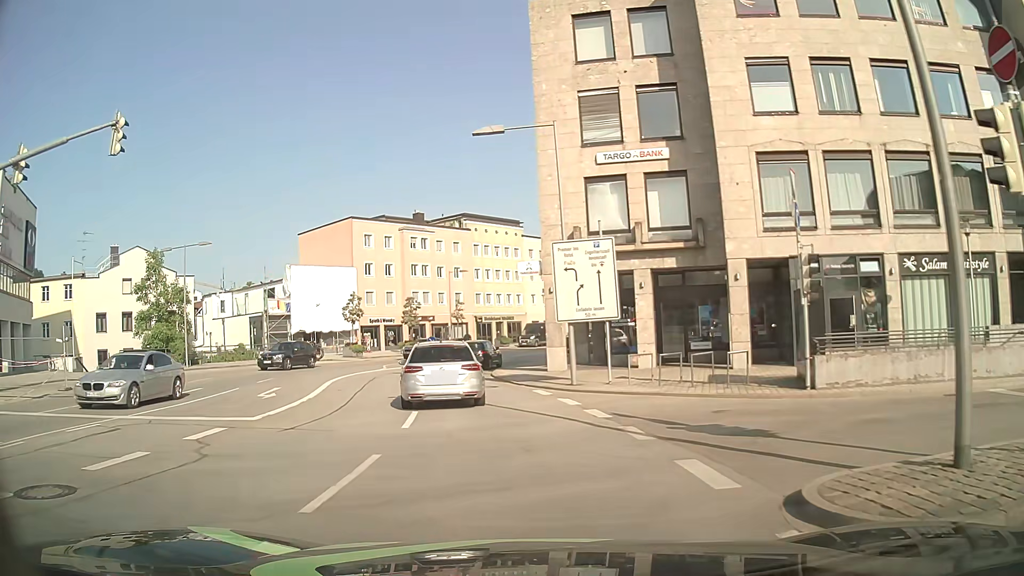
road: primary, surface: asphalt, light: Day
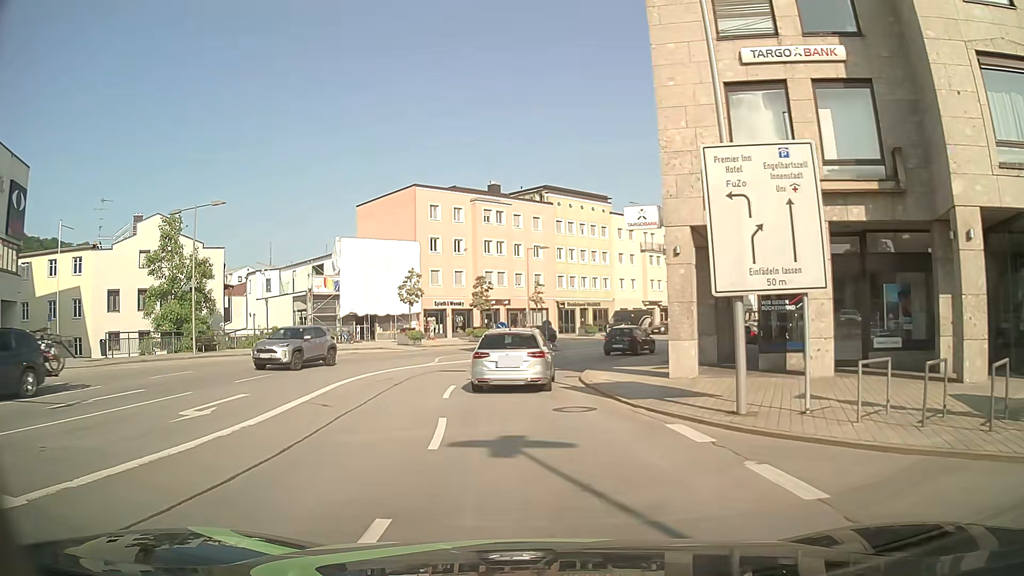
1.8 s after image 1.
(-0.7, +9.1) m; -8°
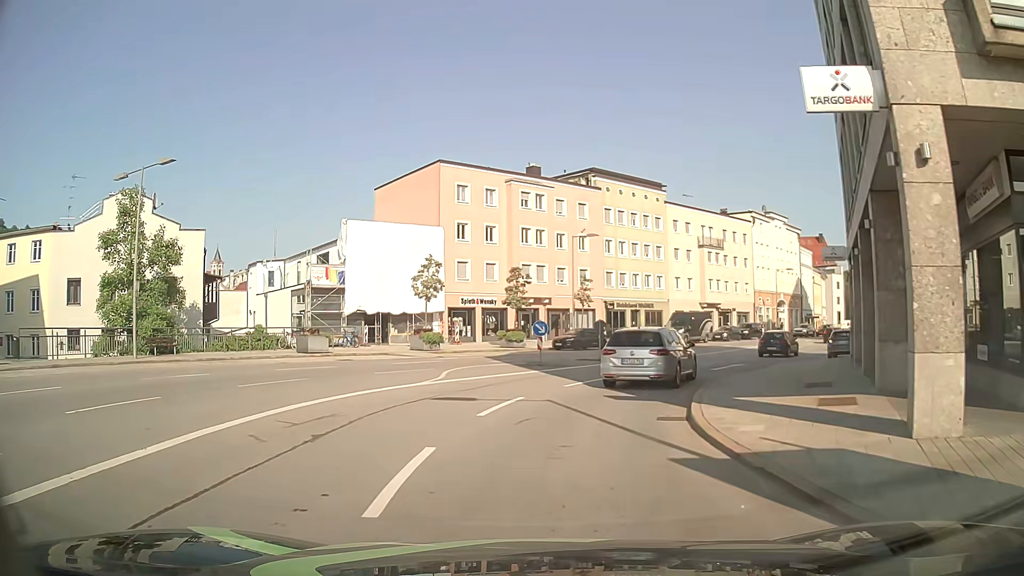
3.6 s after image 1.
(-0.3, +9.5) m; -3°
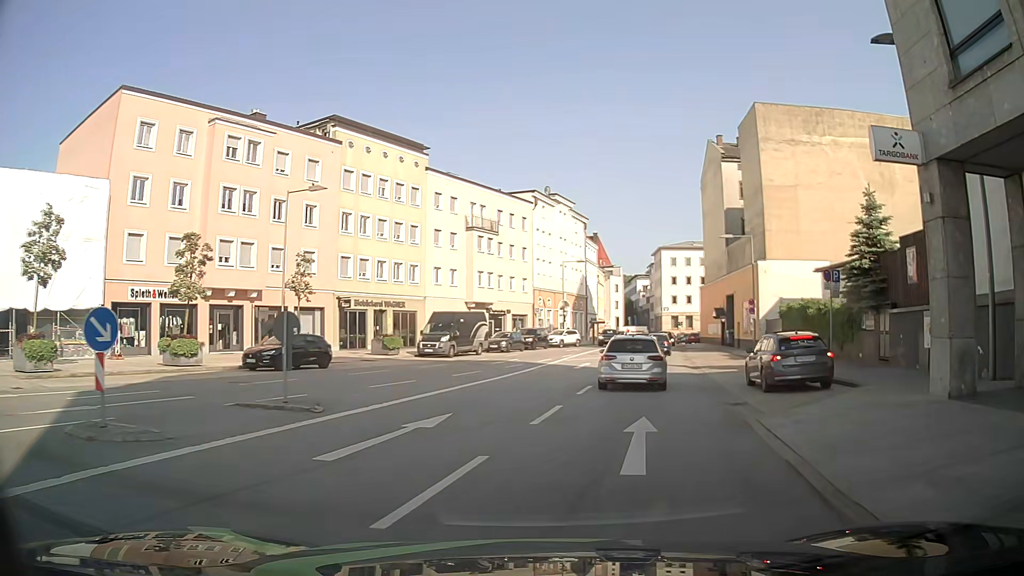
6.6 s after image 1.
(+2.1, +17.2) m; +22°
